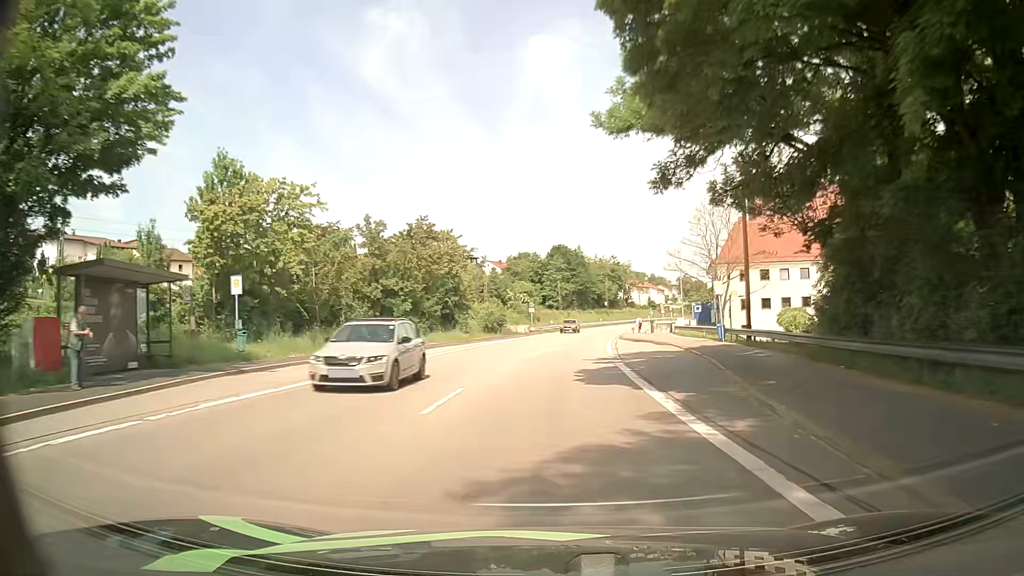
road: primary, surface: asphalt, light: Day
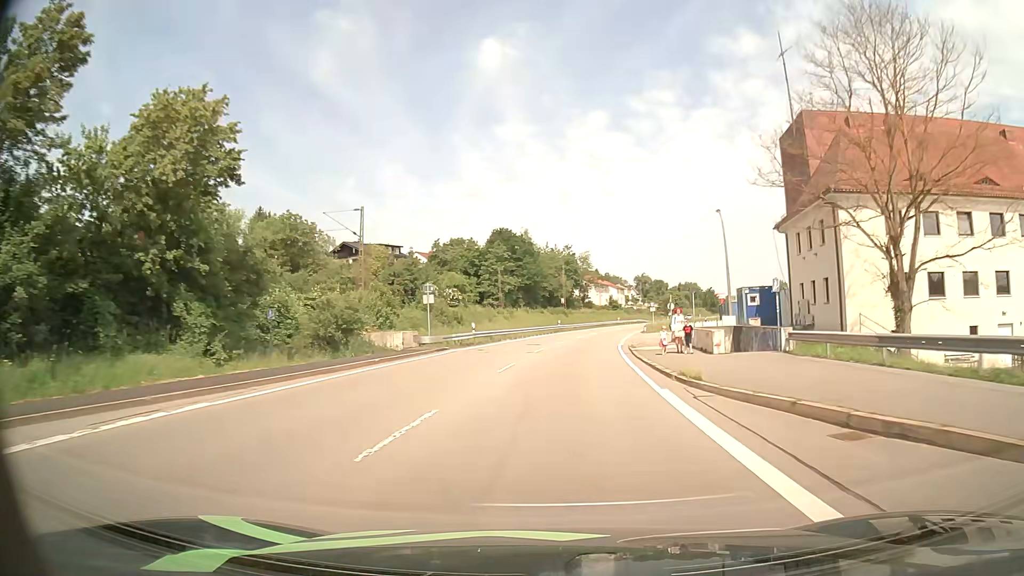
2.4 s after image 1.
(+1.3, +39.6) m; +4°
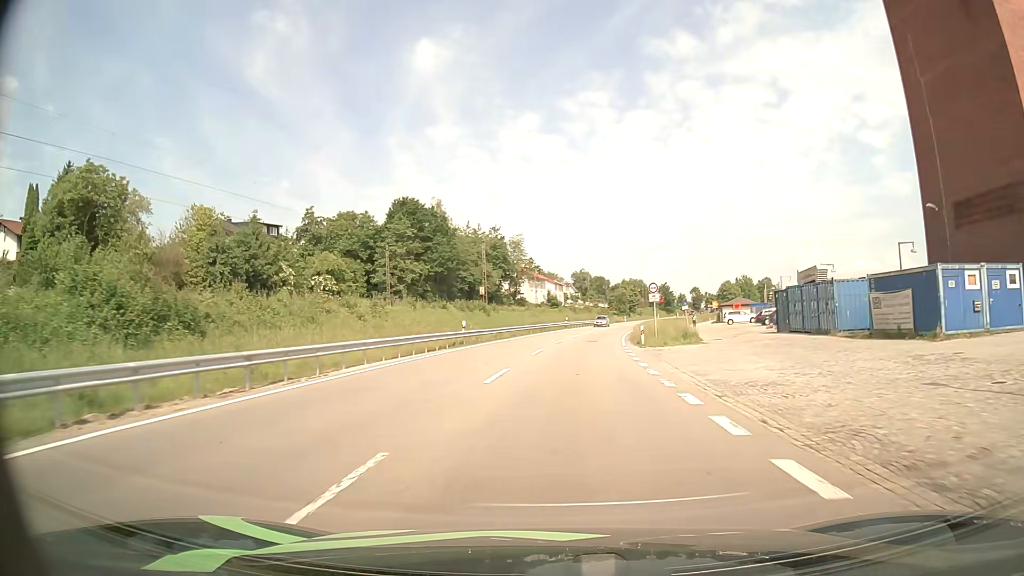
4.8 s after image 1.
(+2.0, +39.4) m; +6°
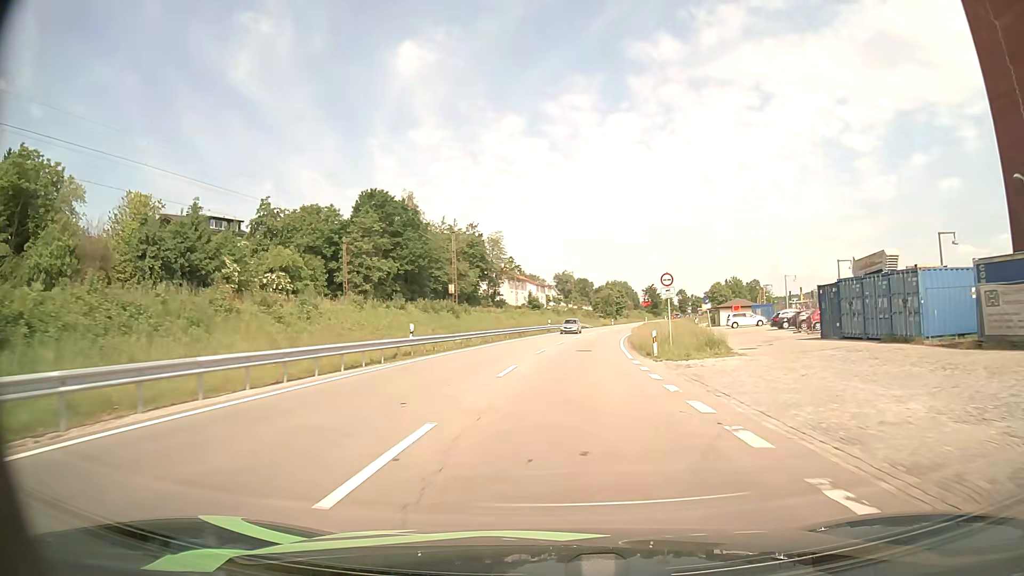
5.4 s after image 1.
(+0.1, +9.9) m; +1°
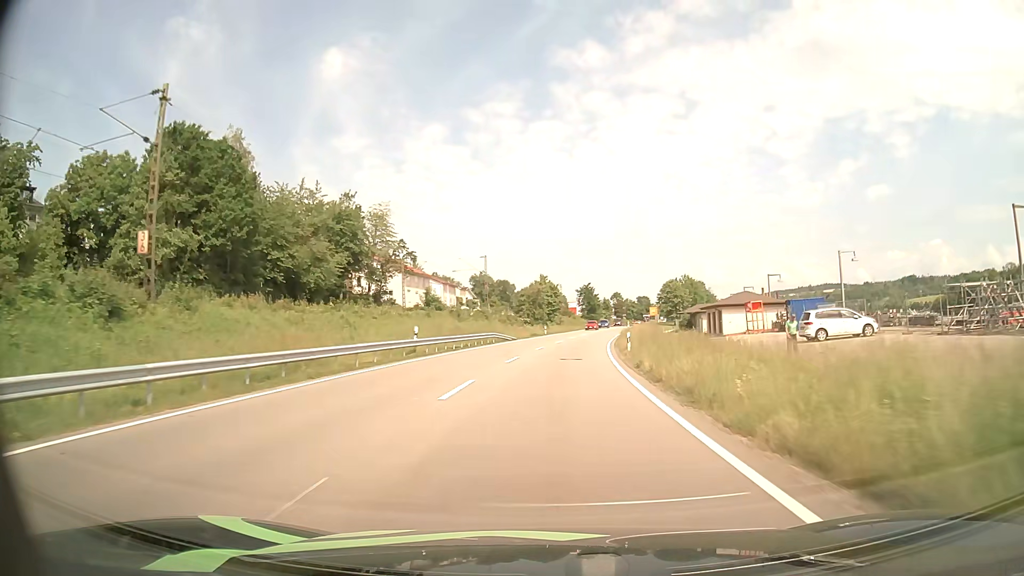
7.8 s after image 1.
(+2.3, +40.5) m; +7°
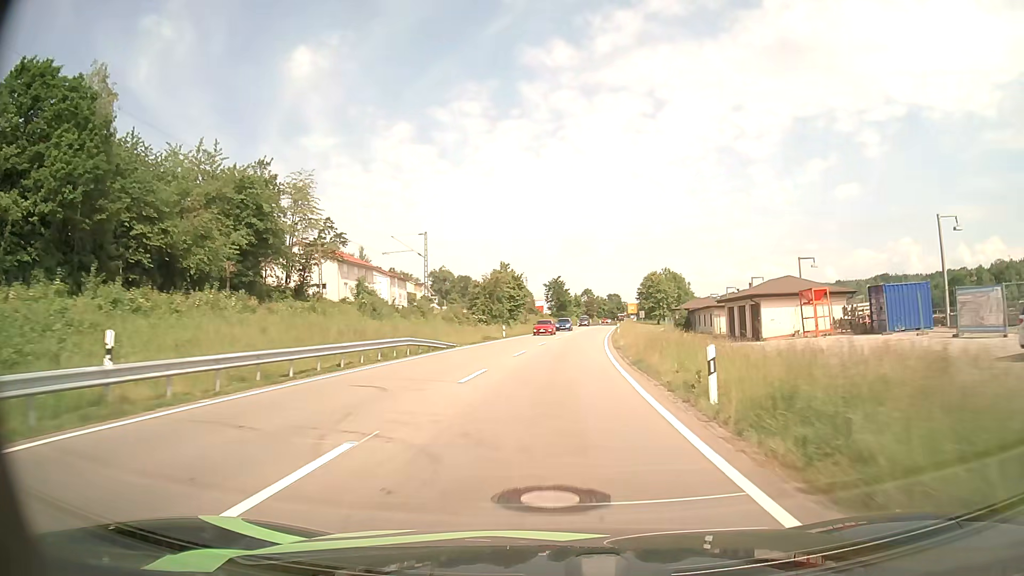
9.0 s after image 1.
(+0.5, +21.0) m; +3°
